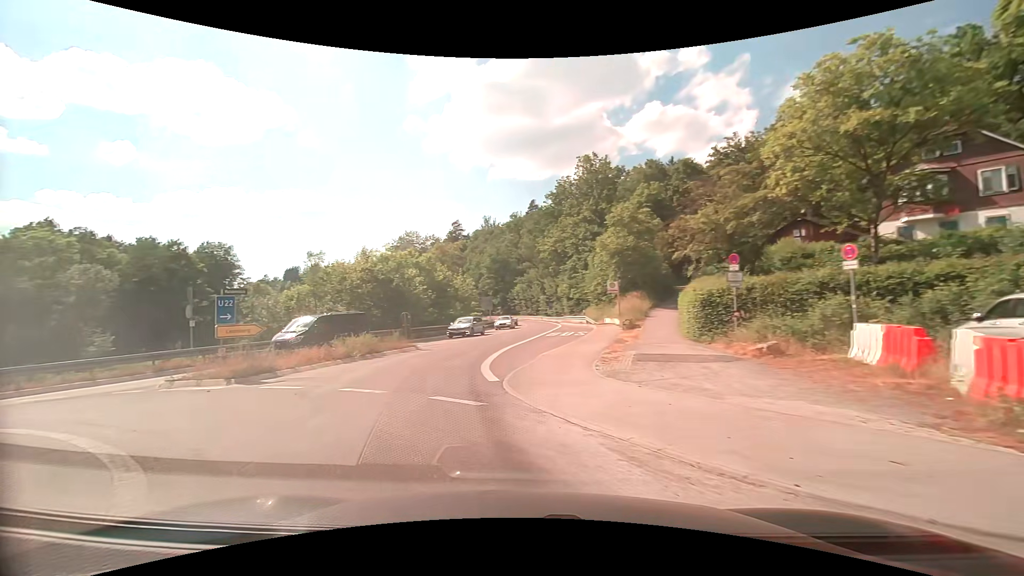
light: Day
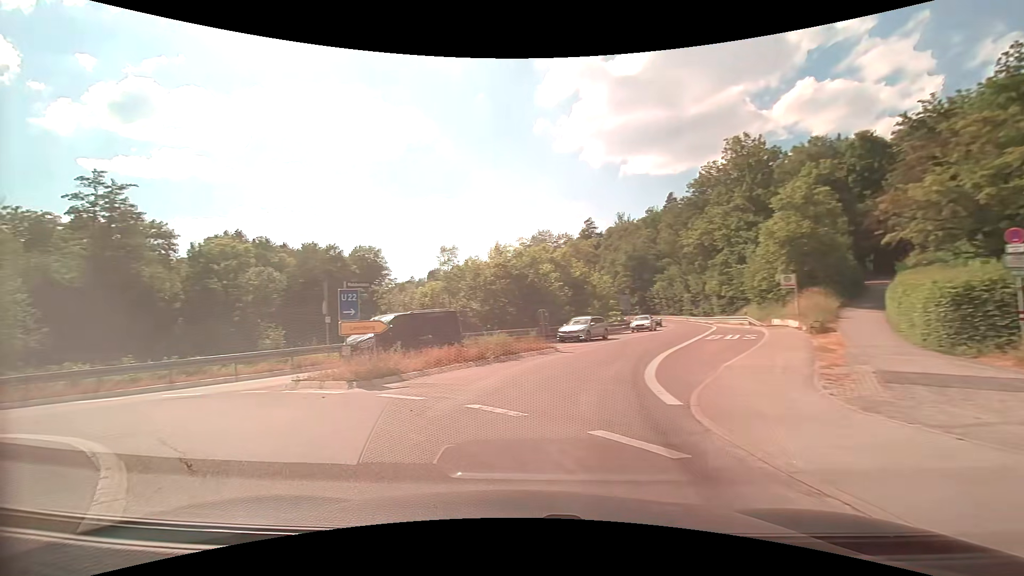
(-0.4, +3.2) m; -16°
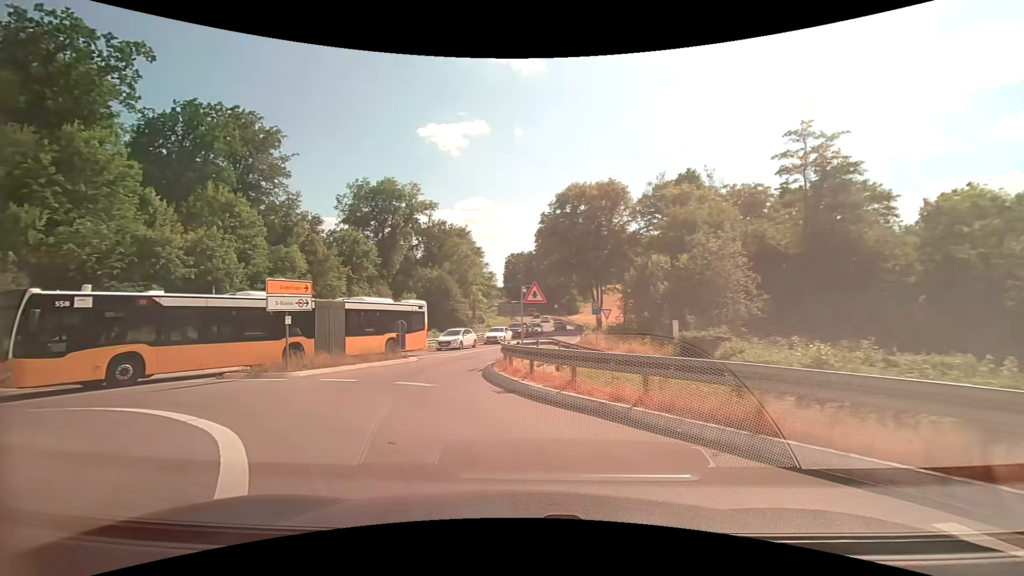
(-9.1, +11.9) m; -69°
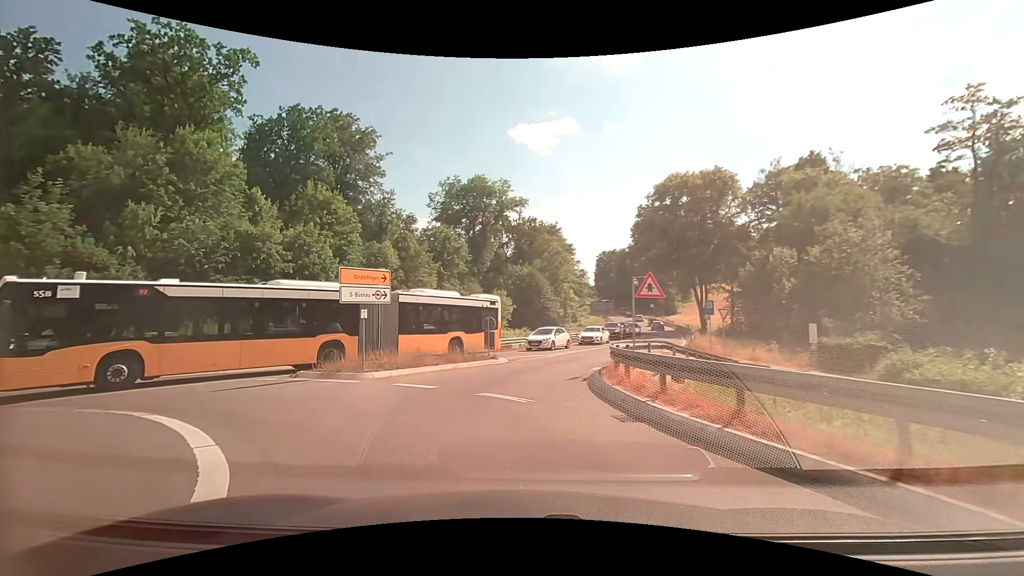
(-0.3, +2.9) m; -10°
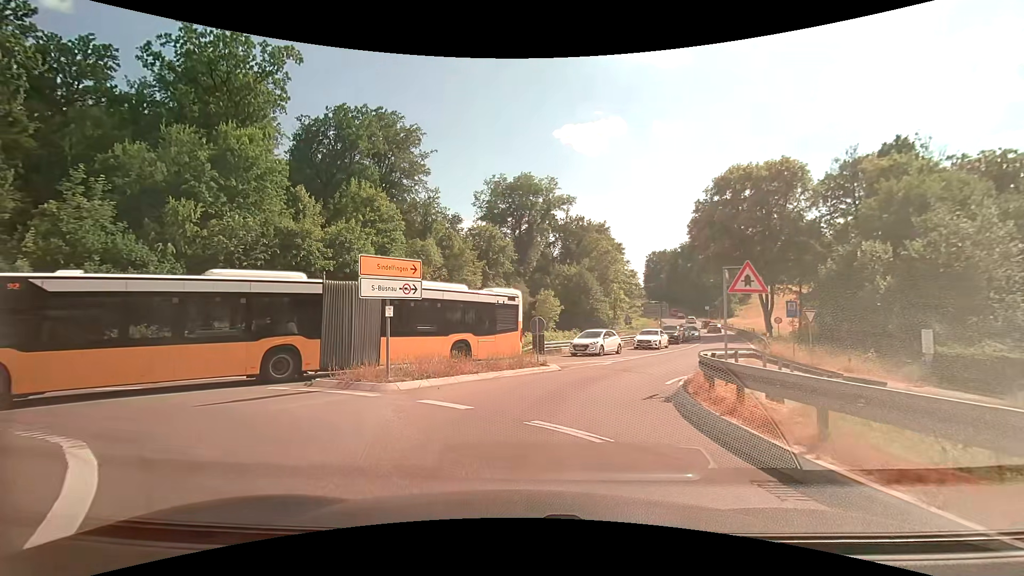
(-0.2, +2.8) m; -6°
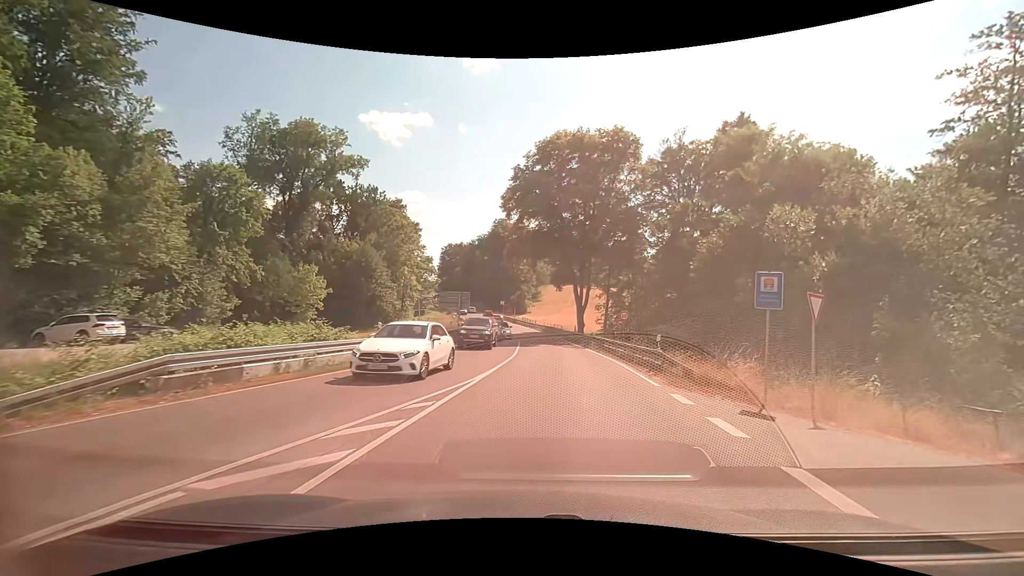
(+2.9, +18.0) m; +25°
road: secondary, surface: asphalt
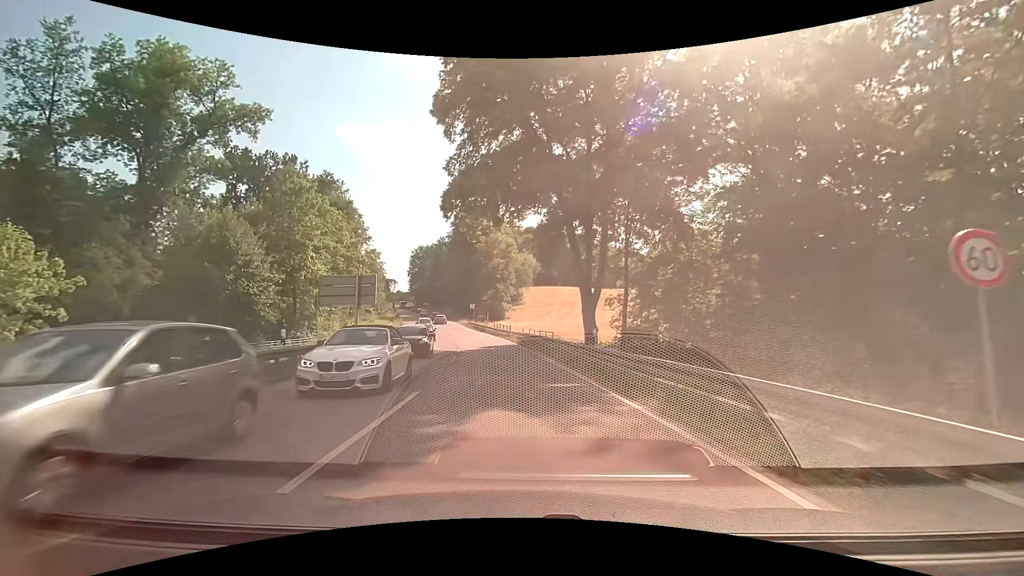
(+0.8, +26.9) m; 0°
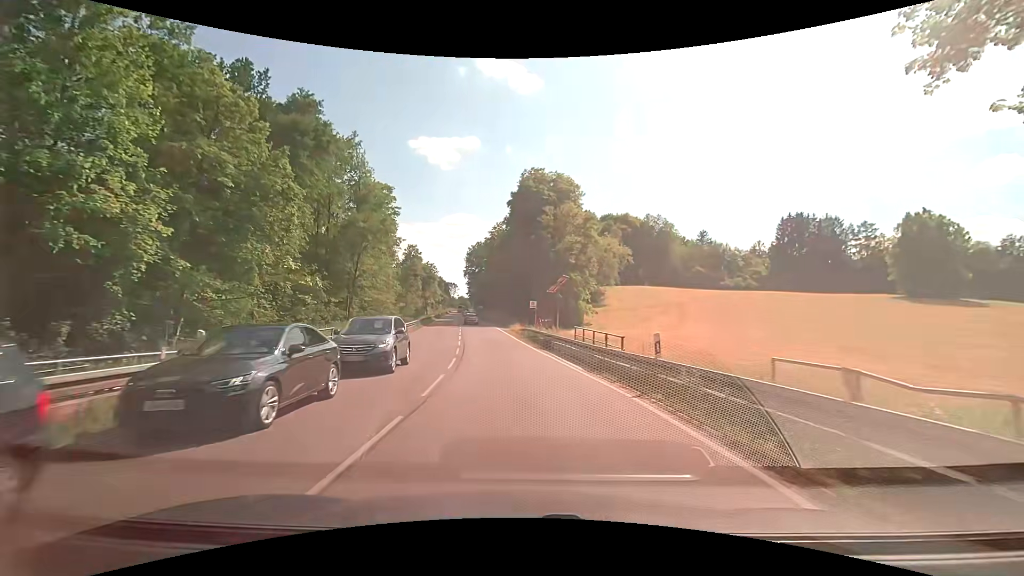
(-2.3, +33.4) m; -7°
(0, +10) (-1, +20) (-2, +30) (-3, +40) (-5, +50) (-6, +60) (-7, +70) (-8, +80) (-10, +89) (-11, +99) m
